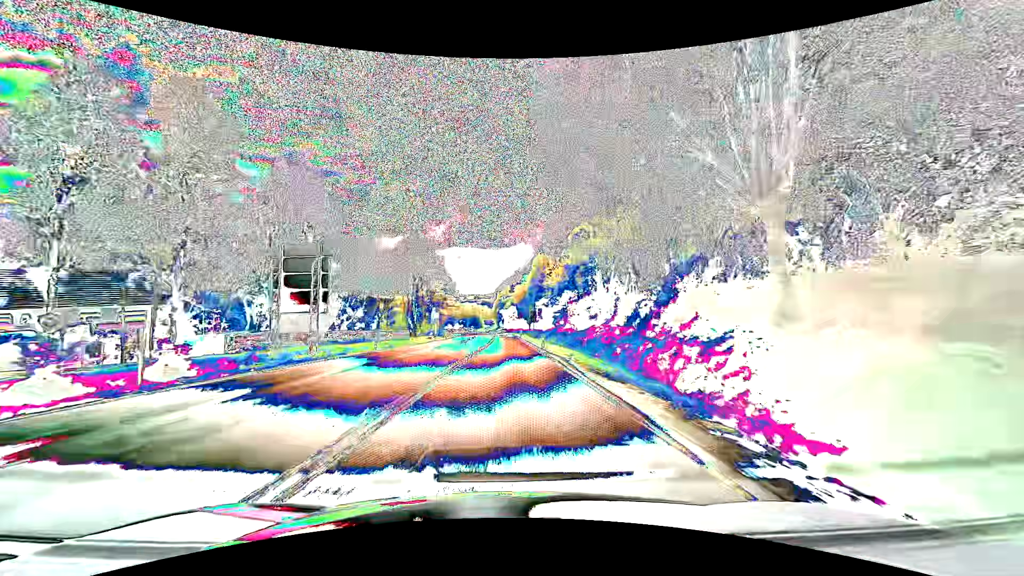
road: primary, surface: asphalt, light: Day
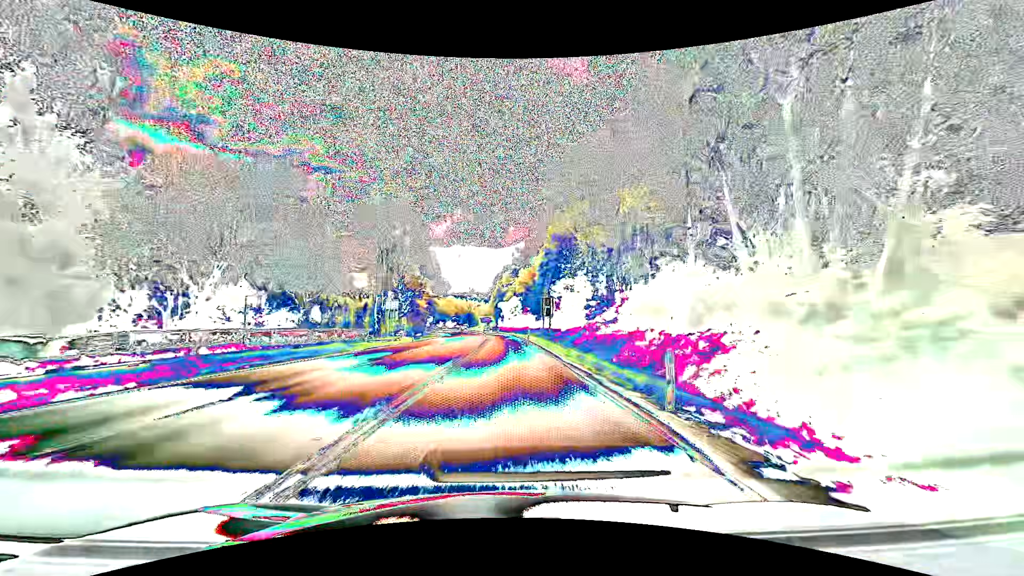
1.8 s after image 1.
(0.0, +32.1) m; 0°
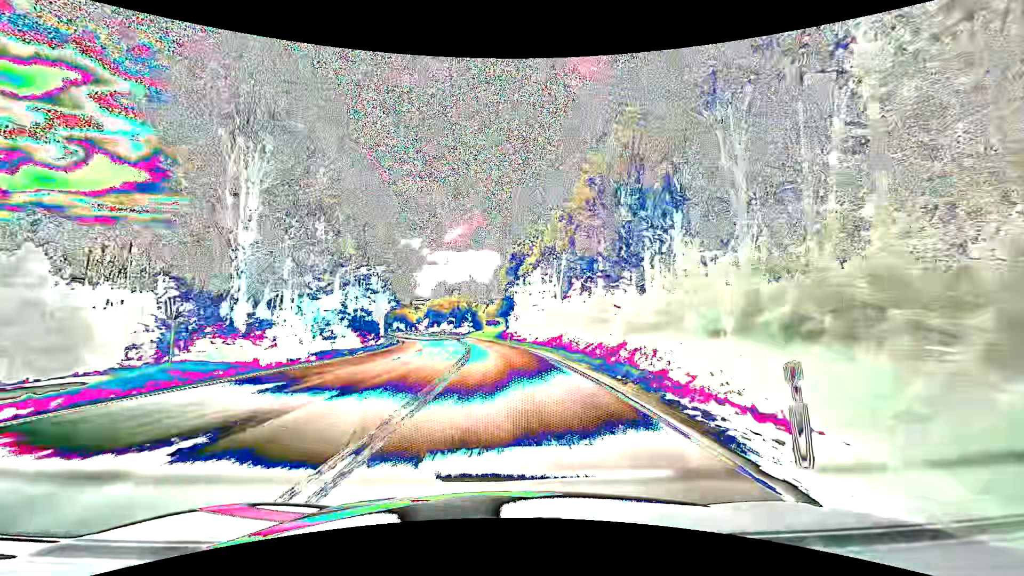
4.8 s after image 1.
(-0.3, +53.7) m; -2°
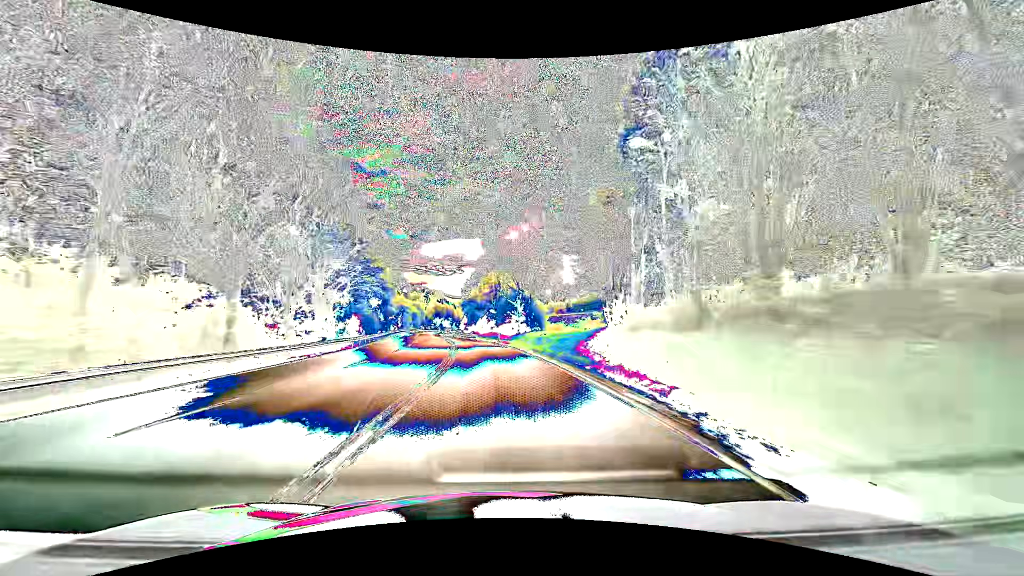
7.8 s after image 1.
(-2.3, +53.6) m; -6°
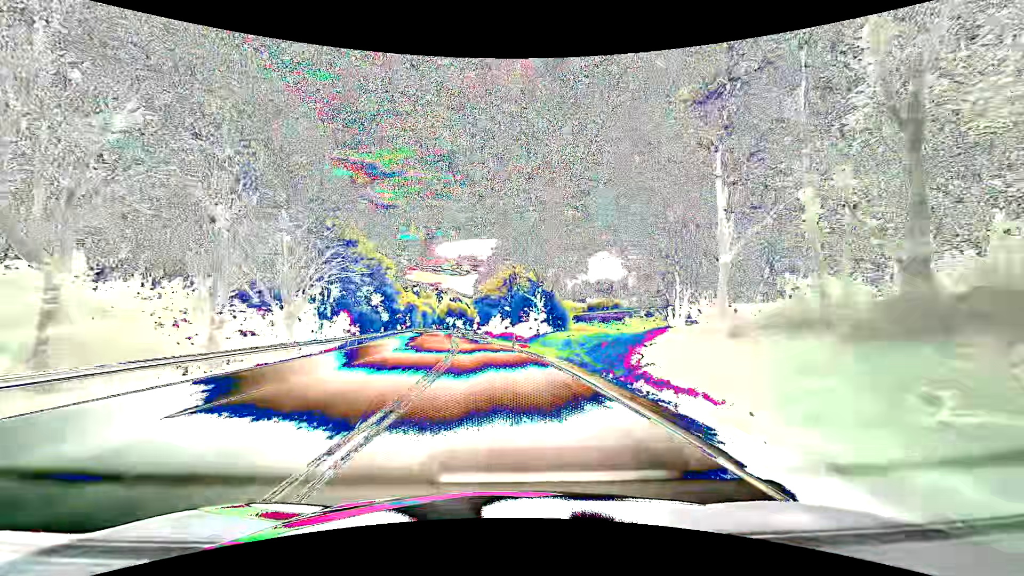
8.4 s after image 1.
(-0.2, +10.7) m; -2°
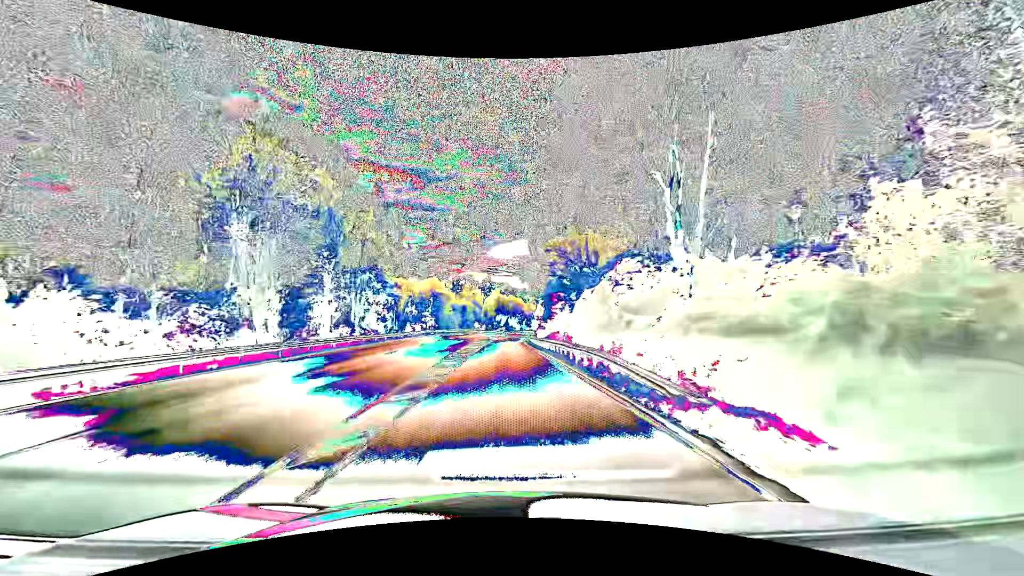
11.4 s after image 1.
(-3.2, +53.6) m; -6°
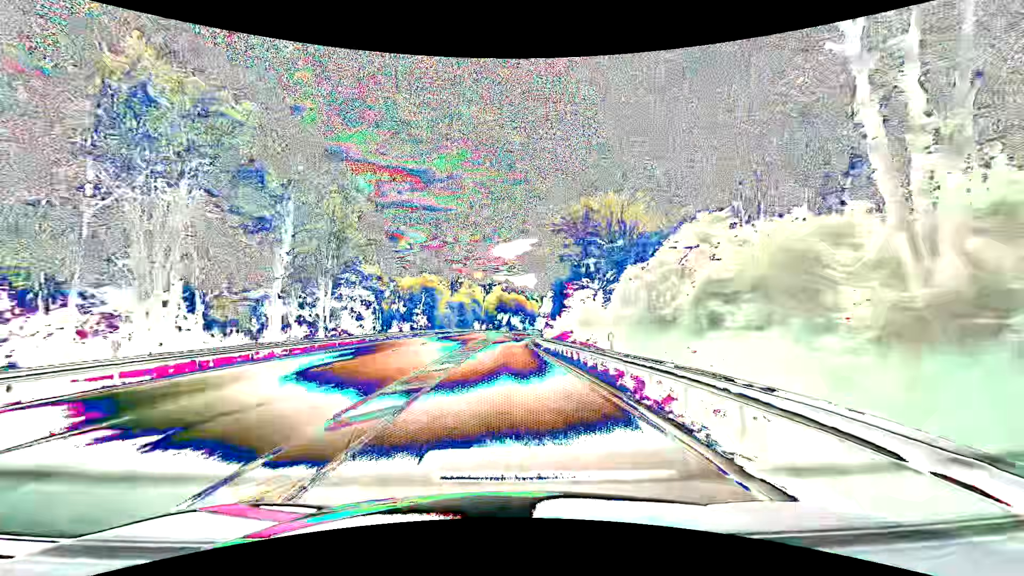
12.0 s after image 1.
(0.0, +10.8) m; 0°
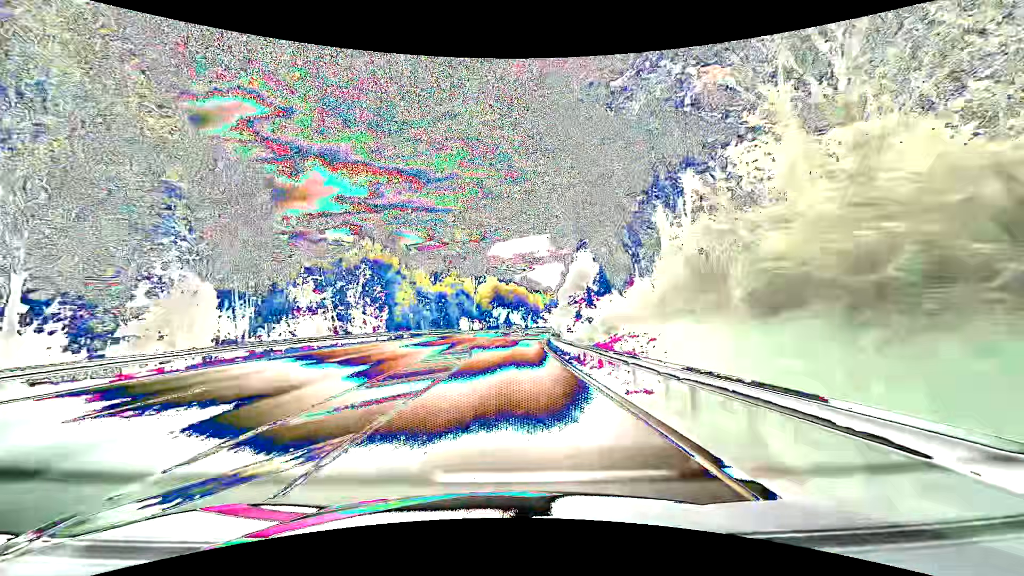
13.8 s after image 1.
(-0.1, +32.4) m; 0°
(0, +10) (0, +20) (+1, +30) (+1, +40) (+2, +50) (+2, +60) (+3, +70) (+5, +80) (+6, +90) (+8, +100) m
